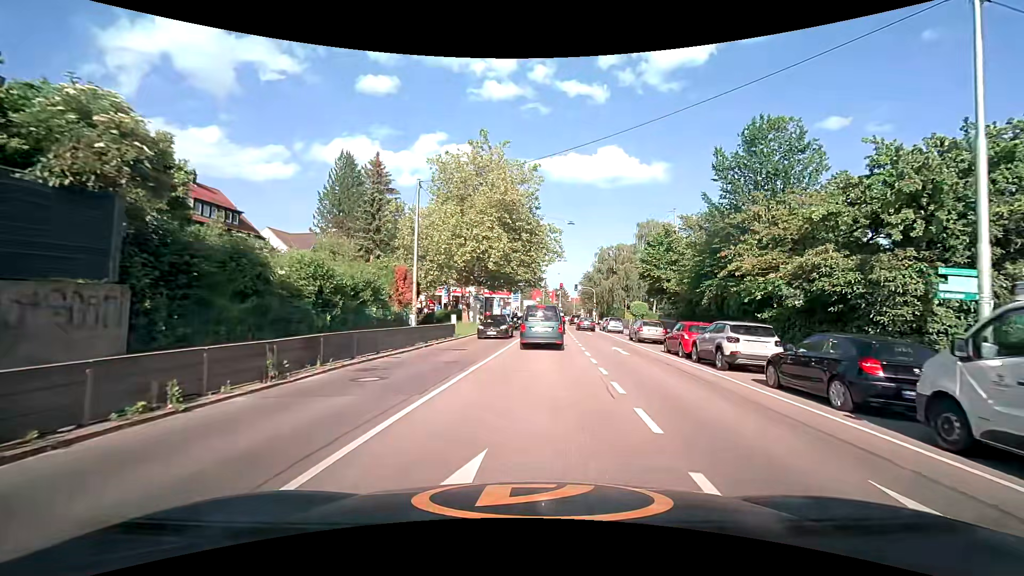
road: secondary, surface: asphalt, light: Day
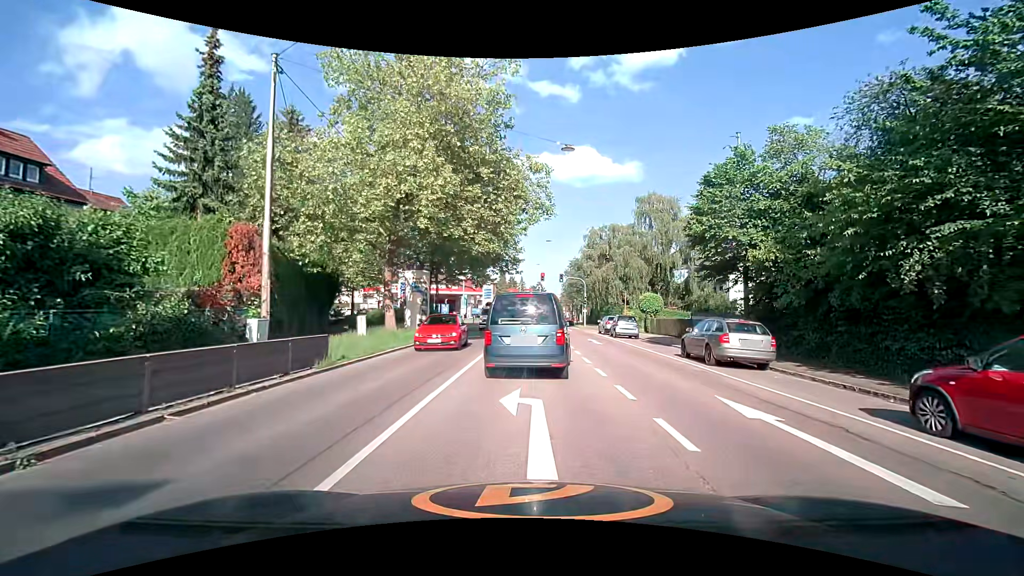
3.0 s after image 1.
(+0.3, +15.4) m; +2°
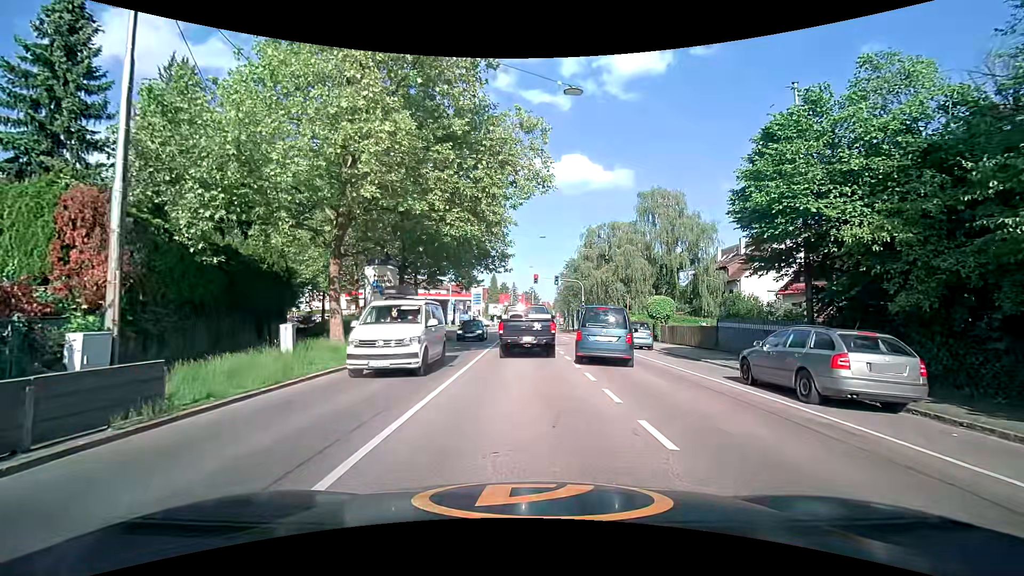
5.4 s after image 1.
(0.0, +5.7) m; +1°
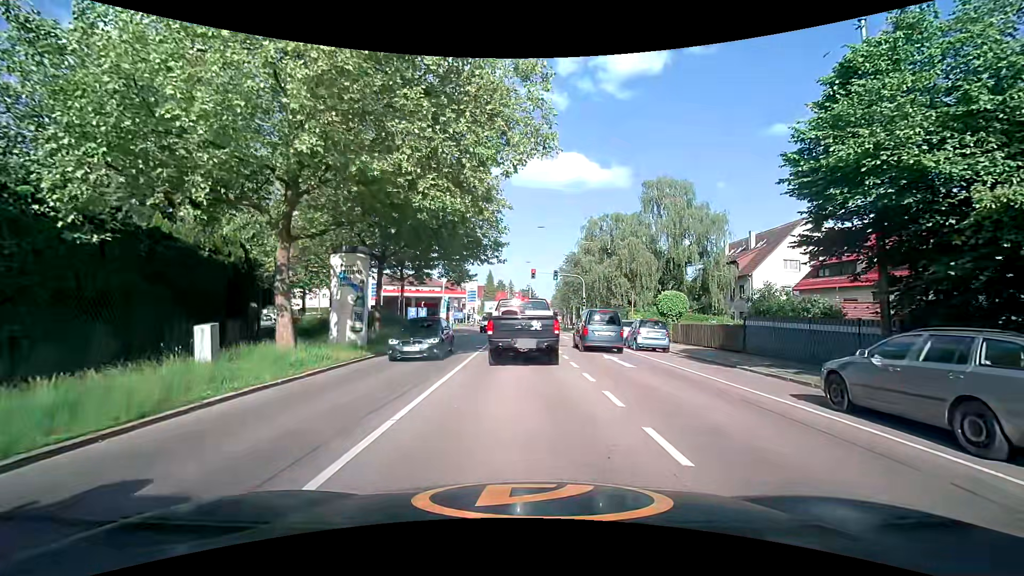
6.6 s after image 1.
(0.0, +3.7) m; 0°
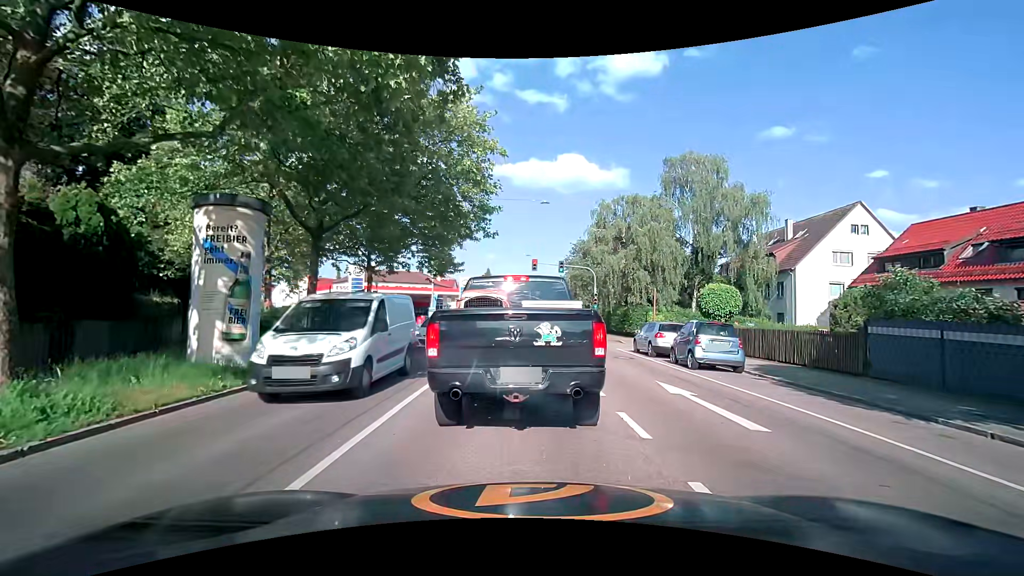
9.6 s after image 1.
(0.0, +7.9) m; +1°
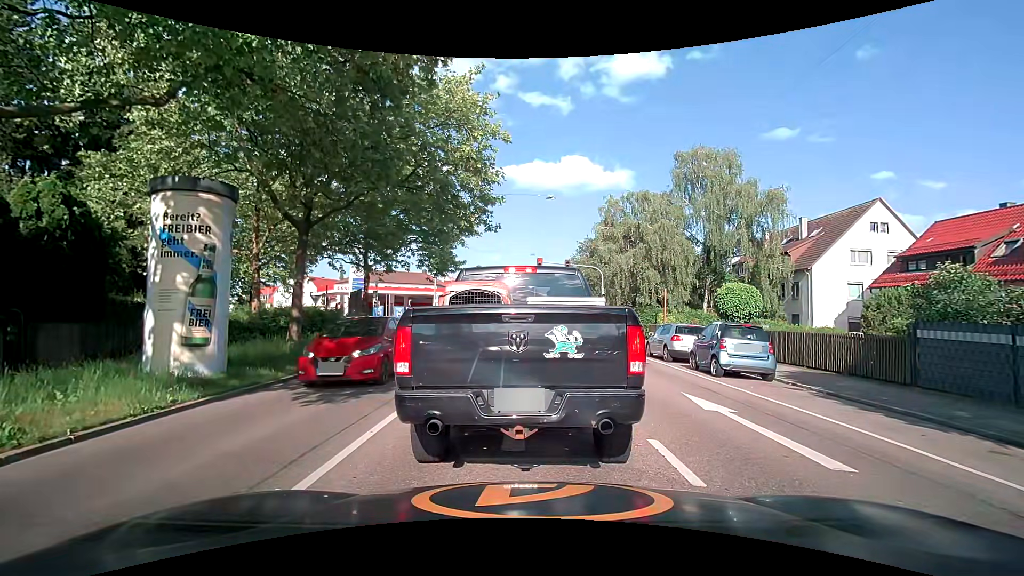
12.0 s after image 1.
(0.0, +1.5) m; -1°
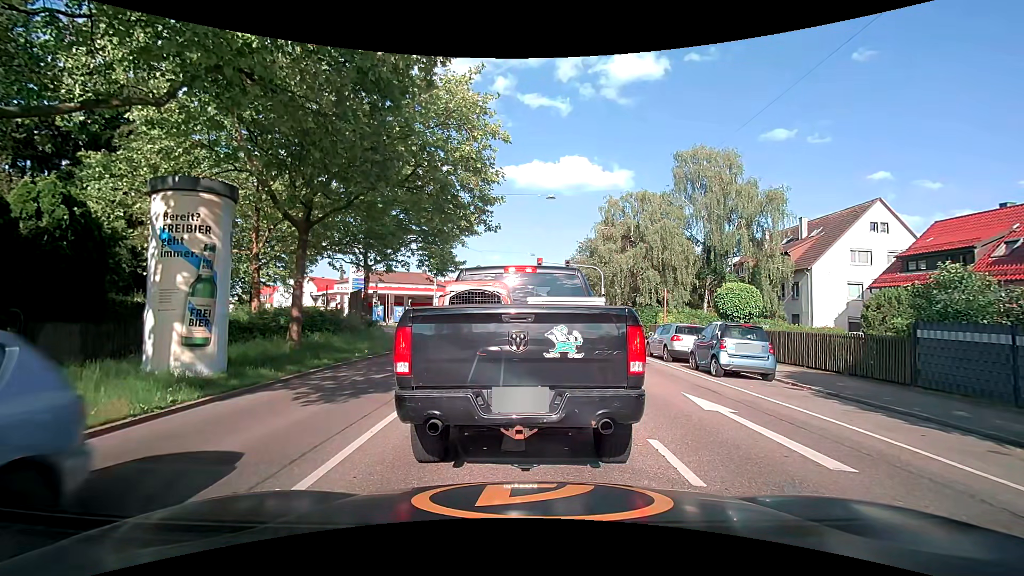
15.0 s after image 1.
(0.0, 0.0) m; 0°
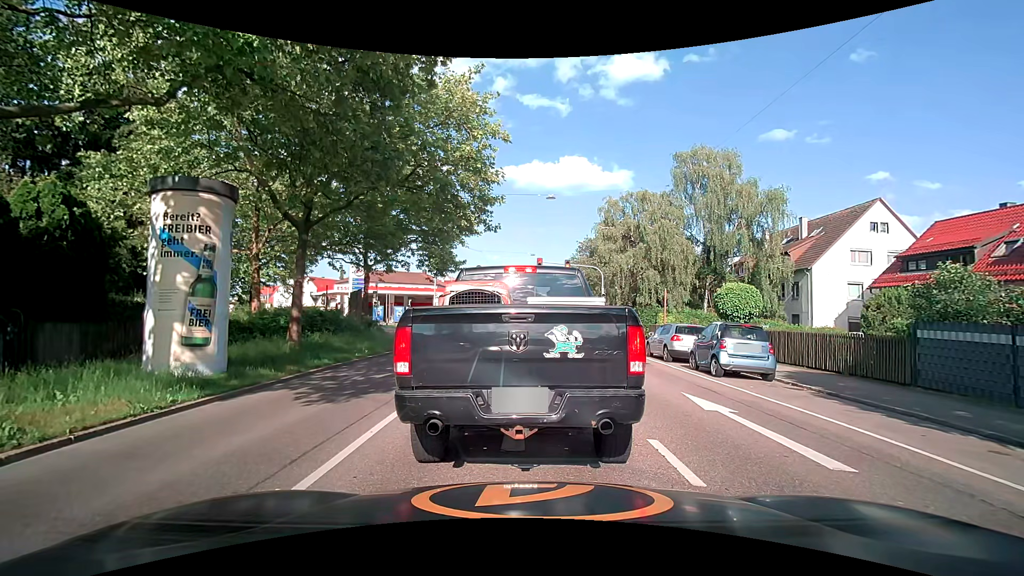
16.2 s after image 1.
(0.0, 0.0) m; 0°
